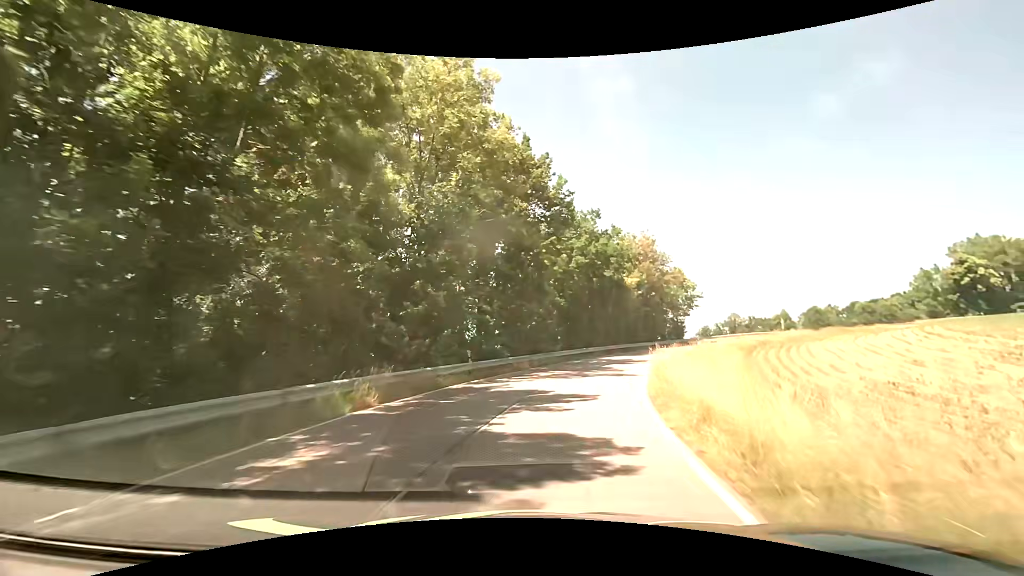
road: tertiary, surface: asphalt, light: Day
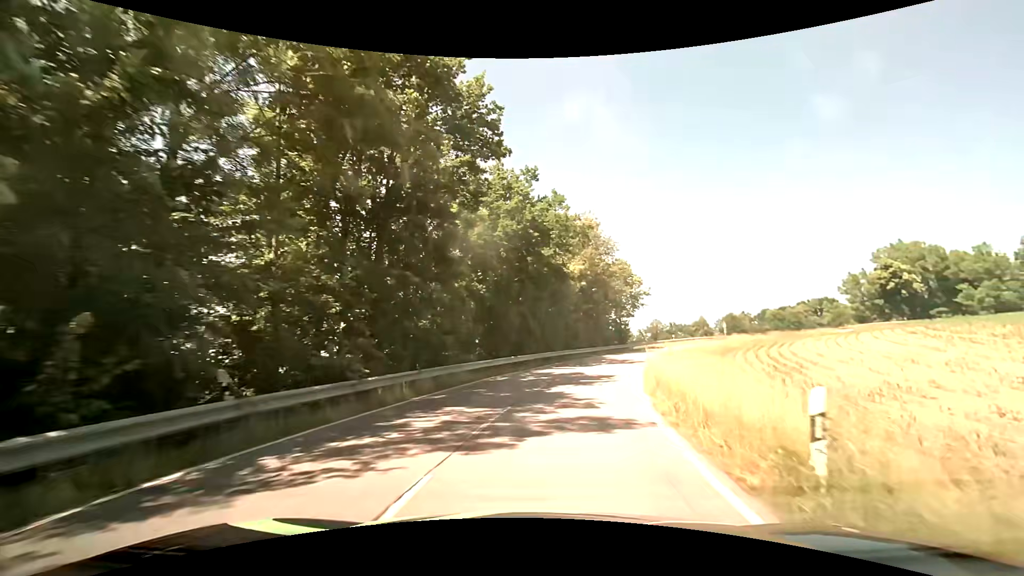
(+0.9, +12.4) m; +9°
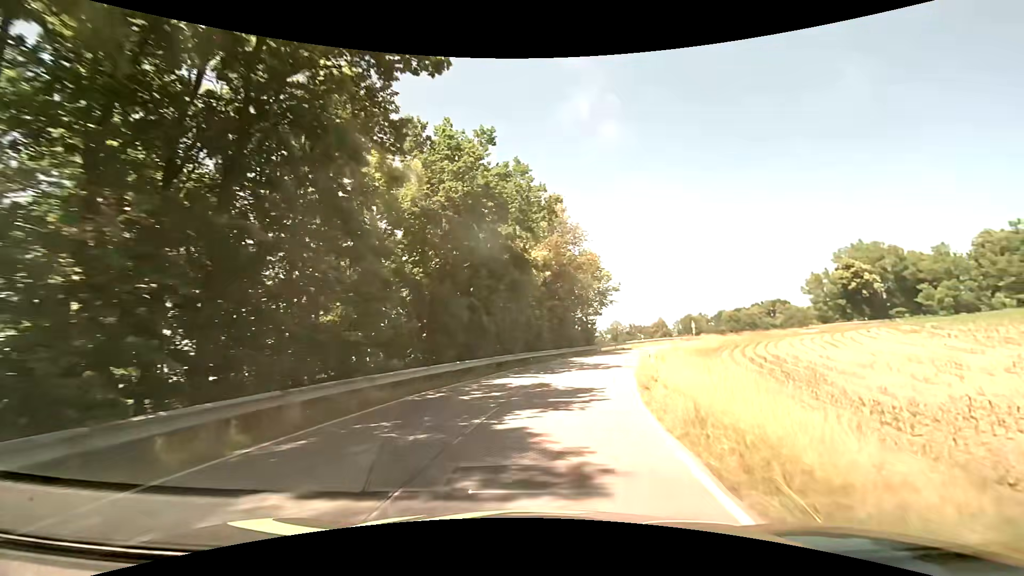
(+0.2, +6.2) m; +4°
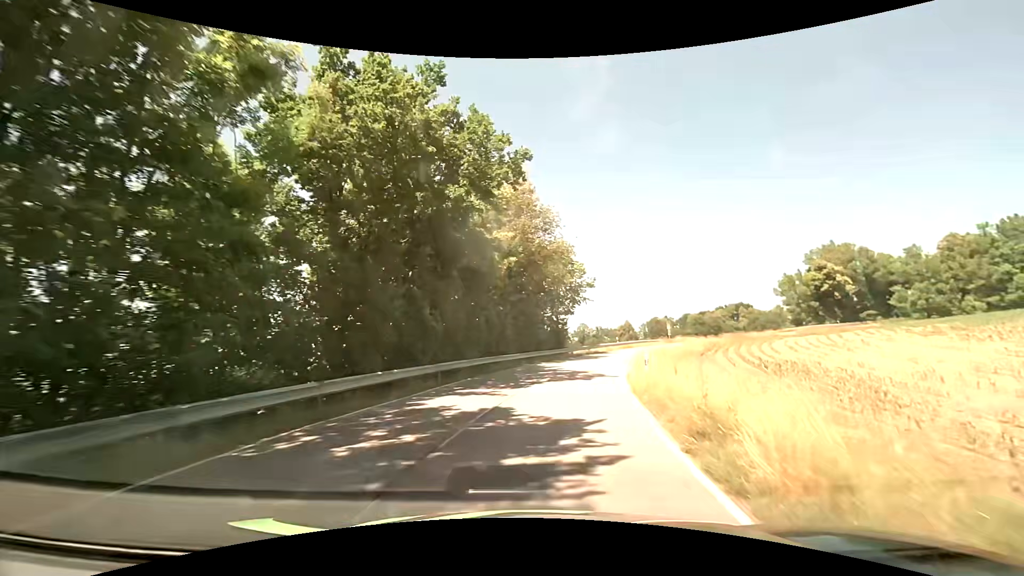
(+0.2, +6.2) m; +4°
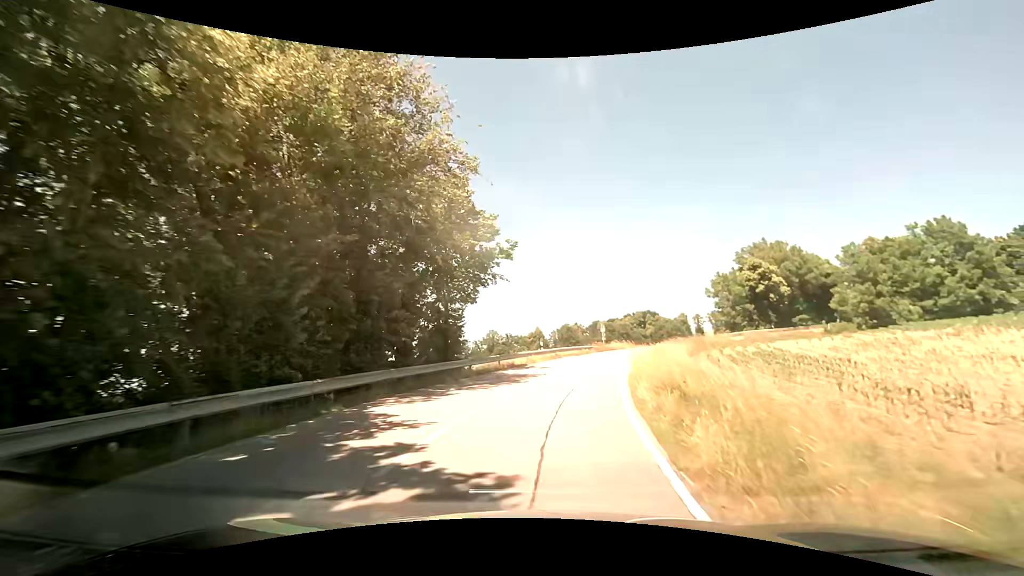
(+1.8, +18.6) m; +11°
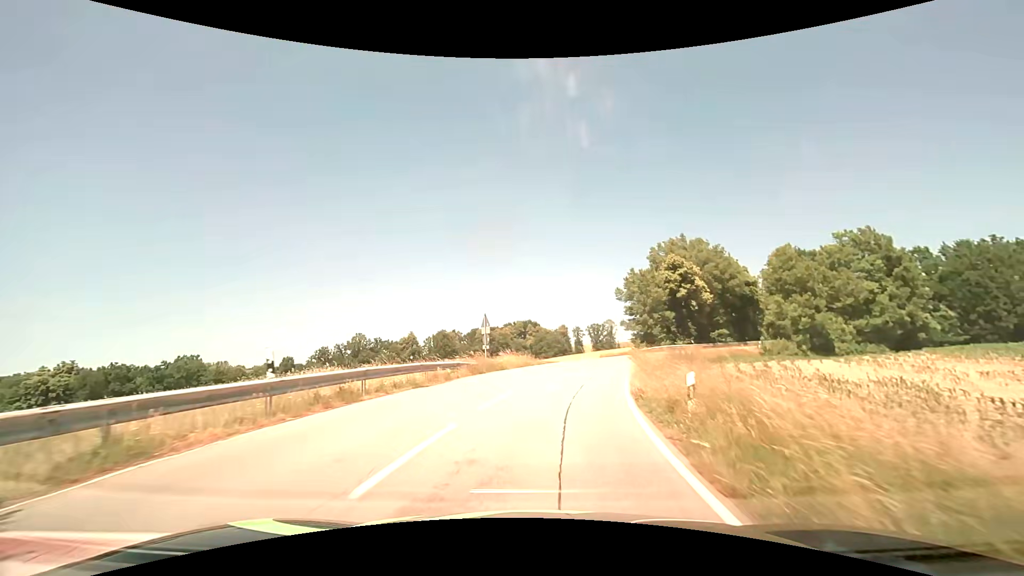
(+2.8, +24.7) m; +14°
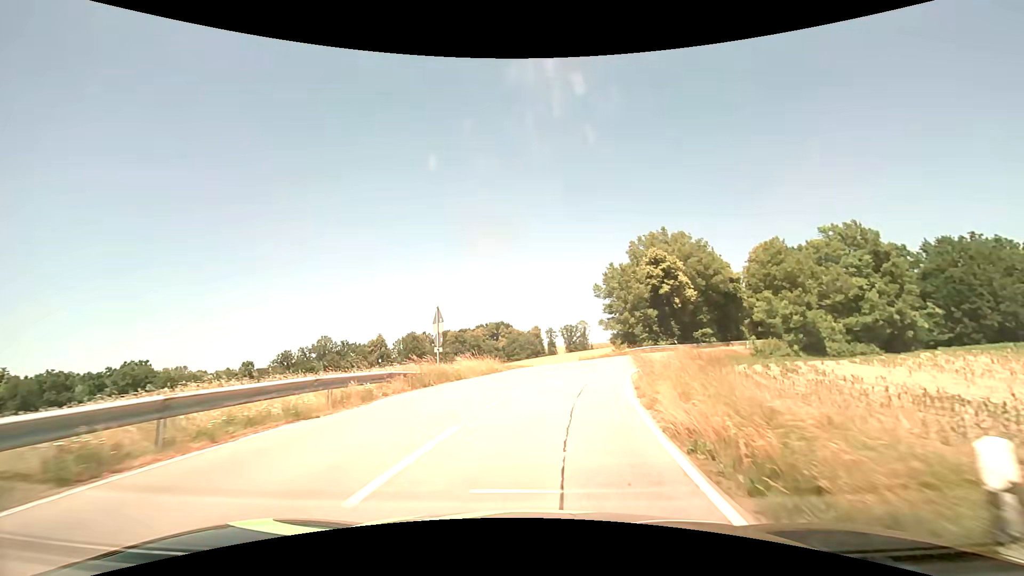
(+0.2, +6.2) m; +3°
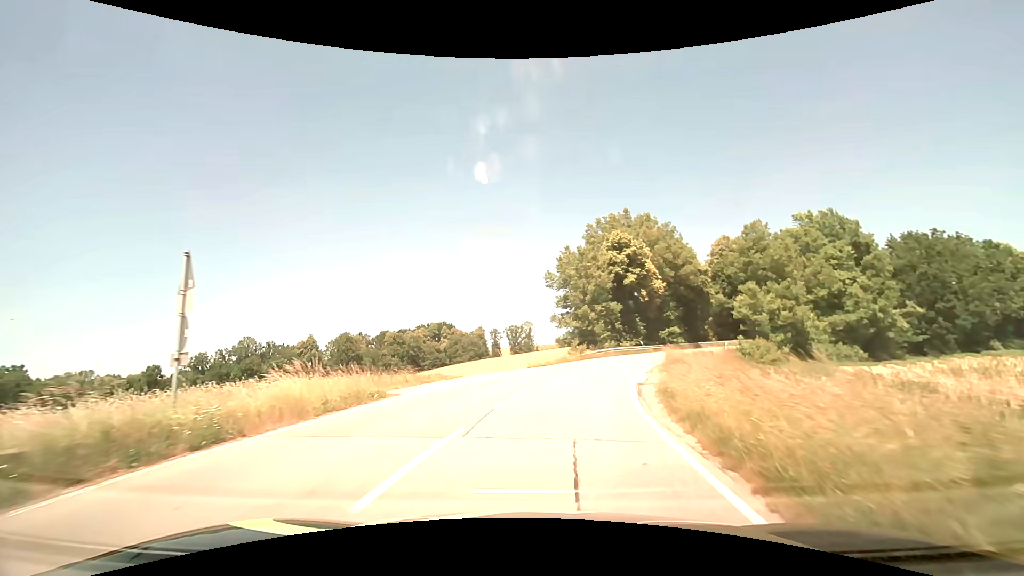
(+0.6, +12.4) m; +6°
(0, +10) (+2, +20) (+4, +30) (+8, +39) (+13, +48) (+19, +56) (+25, +63) (+32, +70) (+40, +77) (+48, +82) m
